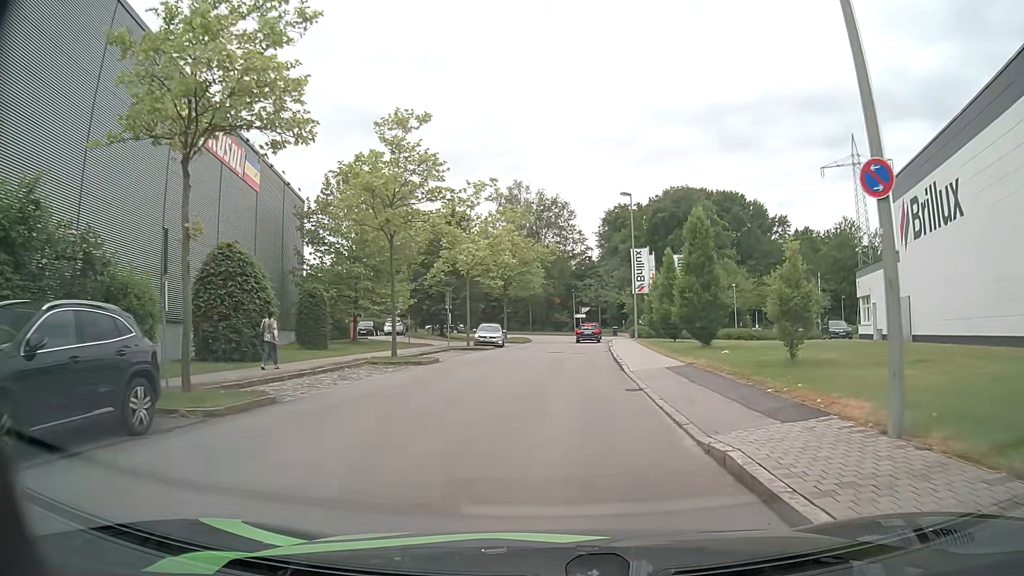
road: residential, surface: asphalt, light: Day
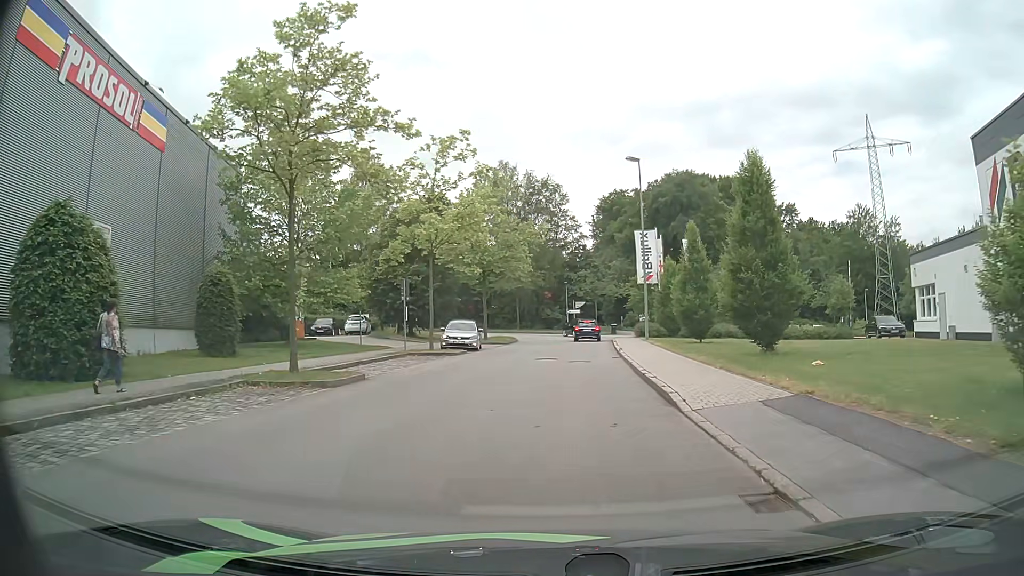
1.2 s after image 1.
(0.0, +9.2) m; +1°
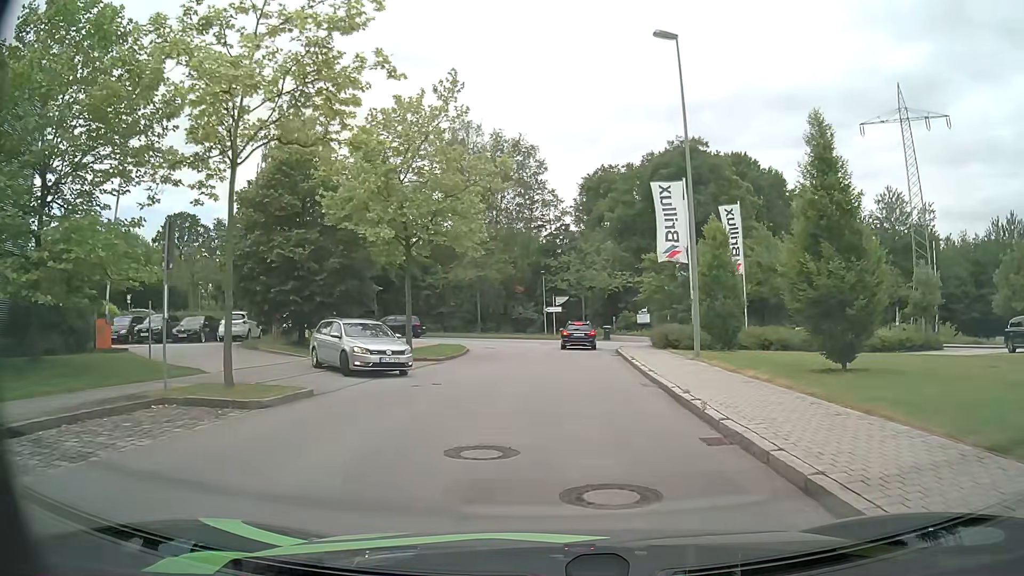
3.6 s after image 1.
(0.0, +17.4) m; +1°
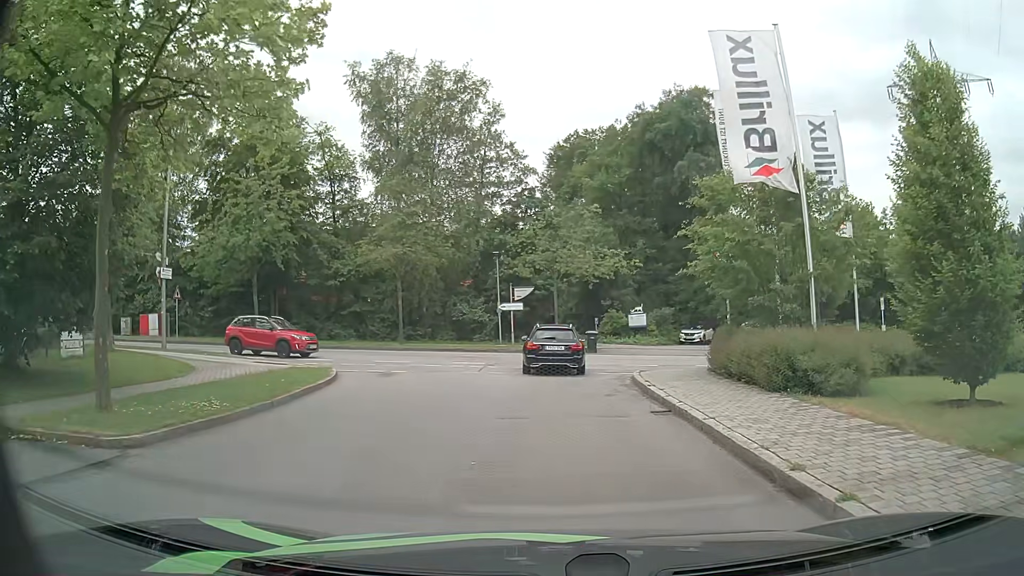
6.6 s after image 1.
(+0.4, +17.1) m; +3°
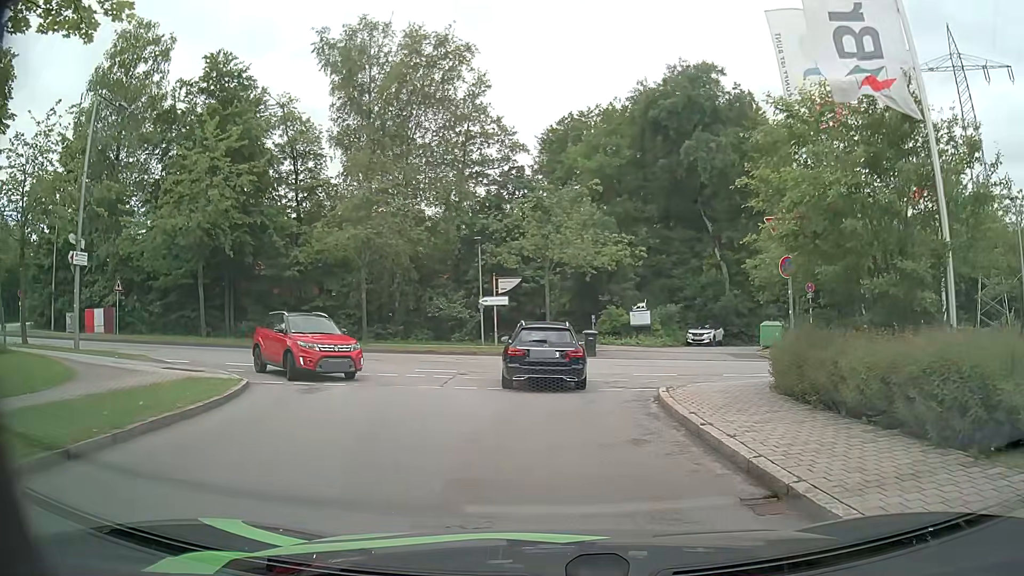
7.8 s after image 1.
(0.0, +5.4) m; +1°
